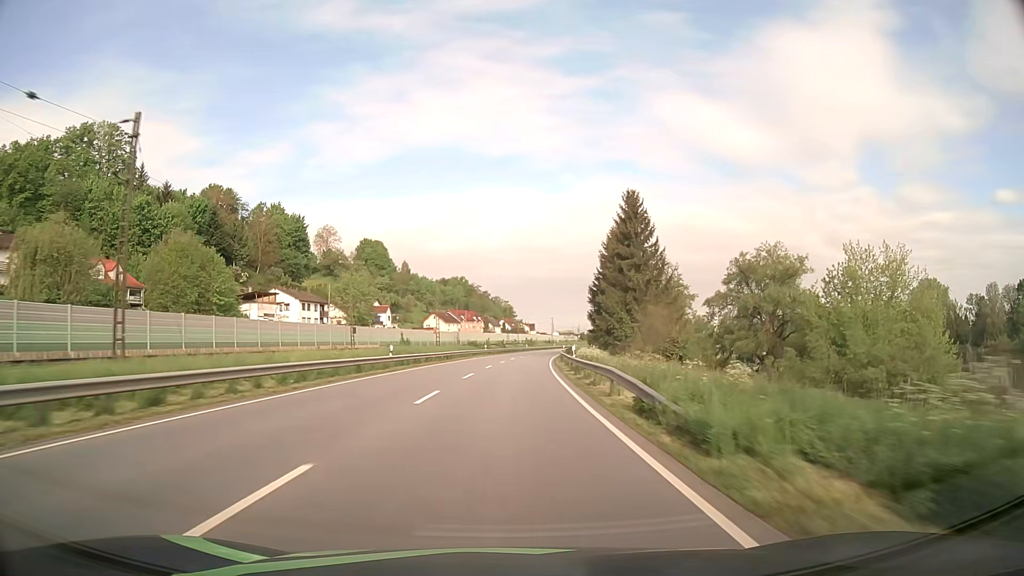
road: primary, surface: asphalt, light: Day
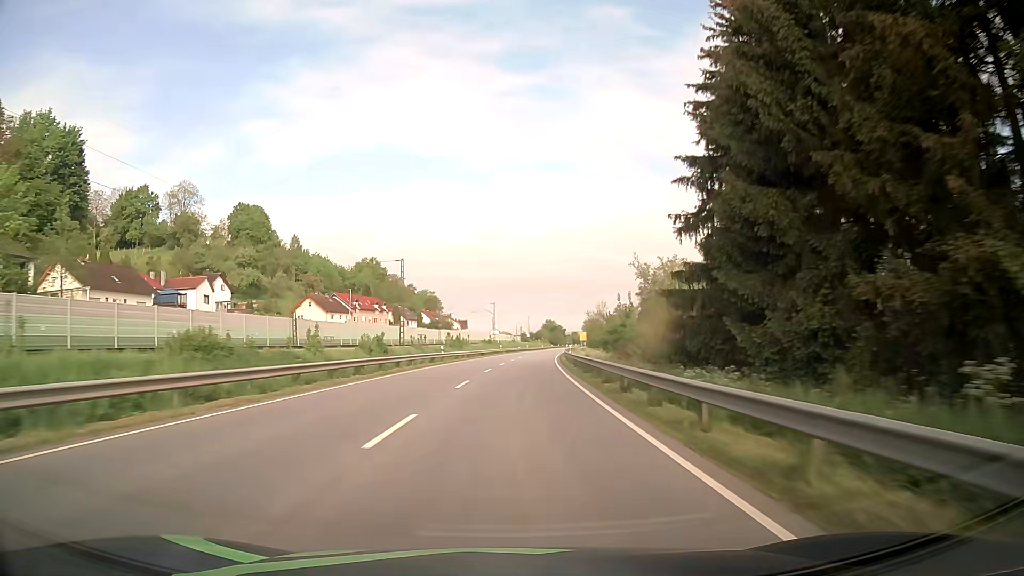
(+3.7, +79.8) m; +6°
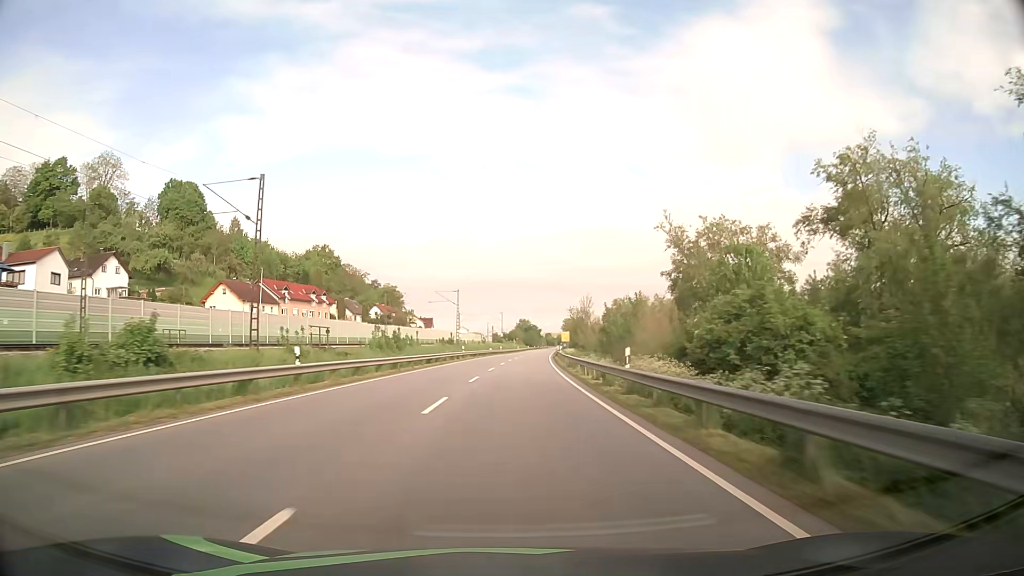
(+0.6, +31.9) m; +2°
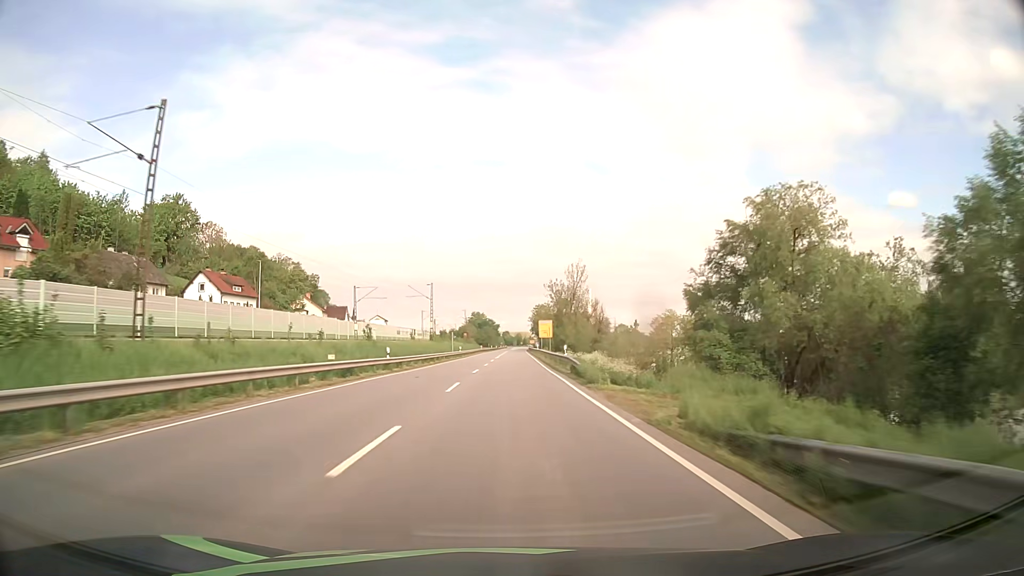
(+3.1, +79.7) m; +4°
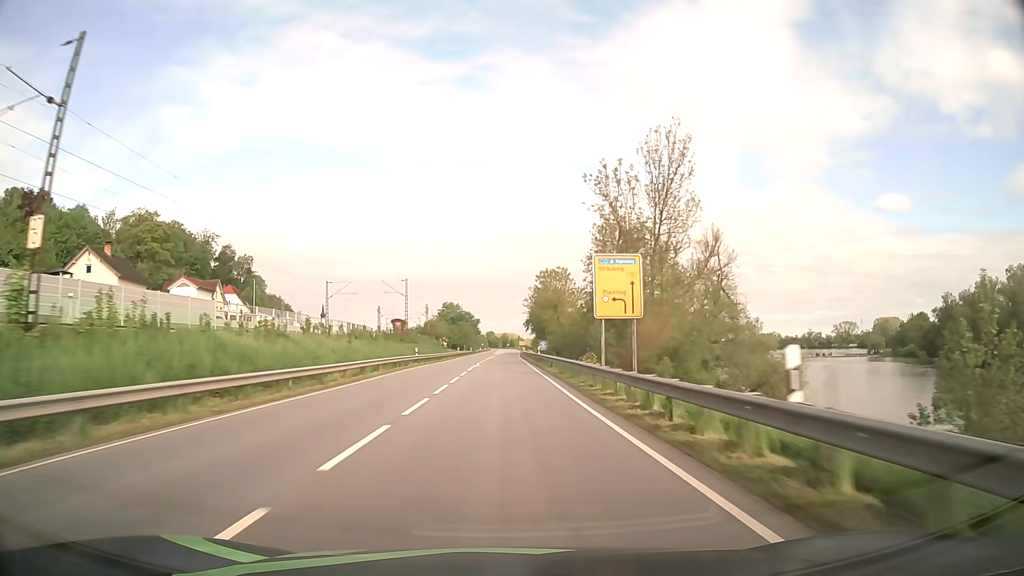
(+1.1, +79.7) m; +1°
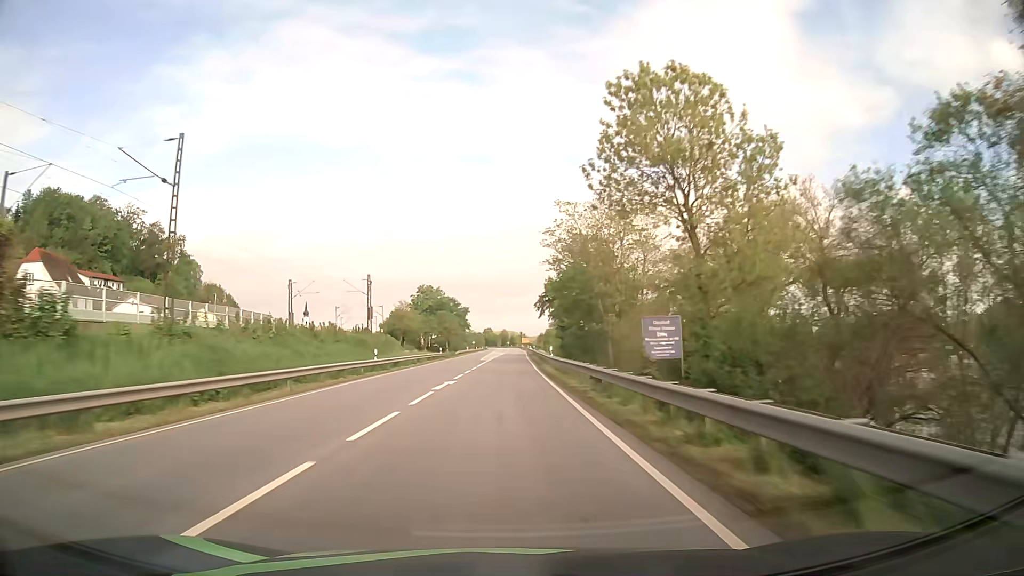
(+0.1, +63.8) m; 0°
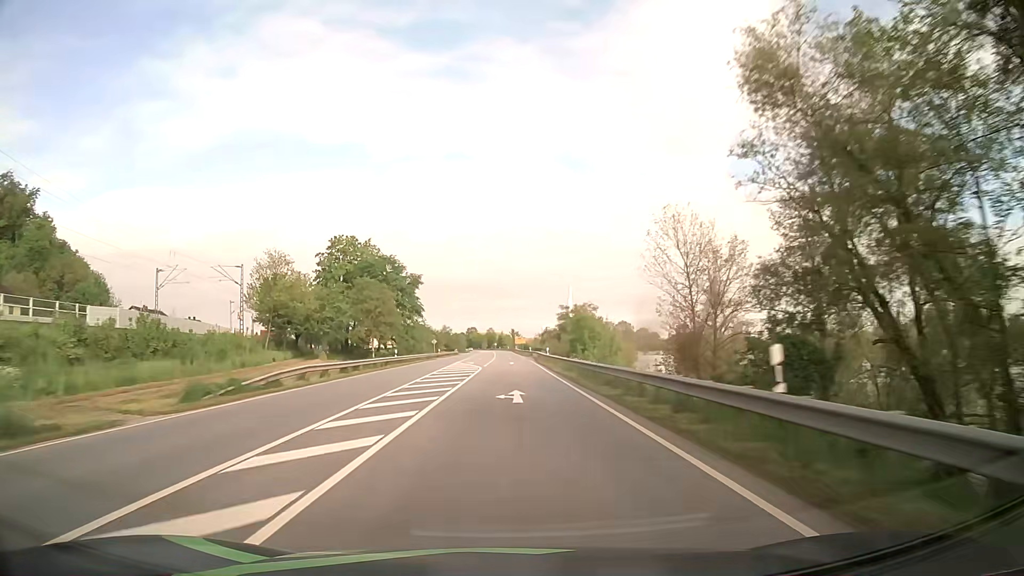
(+0.3, +79.9) m; +1°
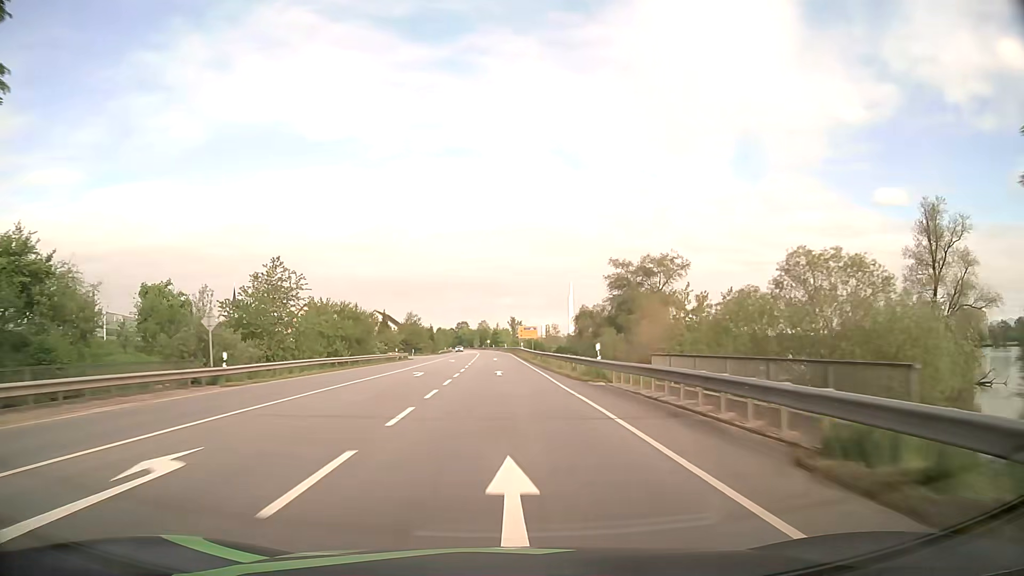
(+0.4, +80.0) m; 0°
(0, +10) (0, +20) (0, +30) (0, +40) (0, +50) (-1, +60) (-1, +70) (-1, +80) (-2, +90) (-2, +100) m
